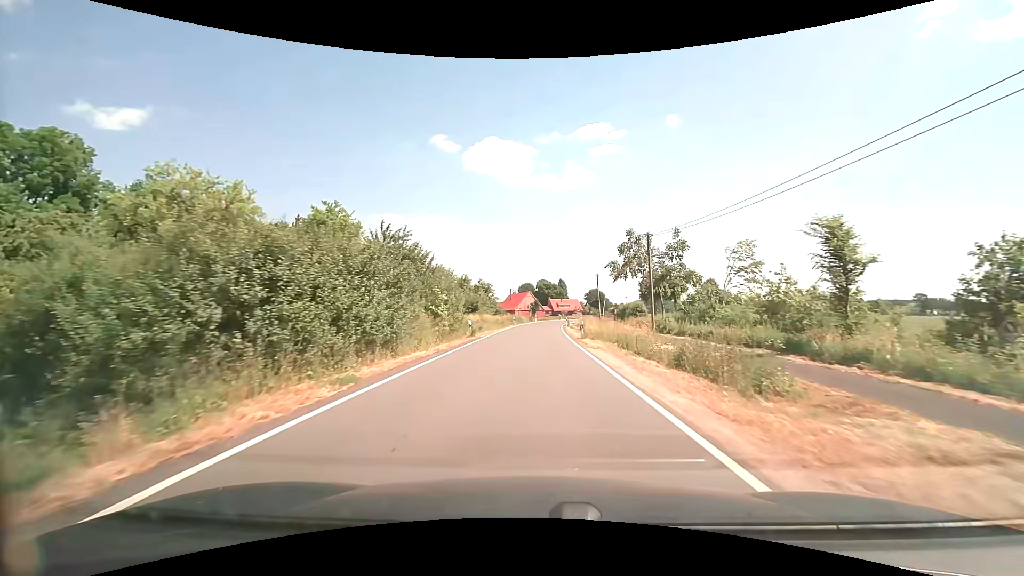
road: secondary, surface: asphalt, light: Day
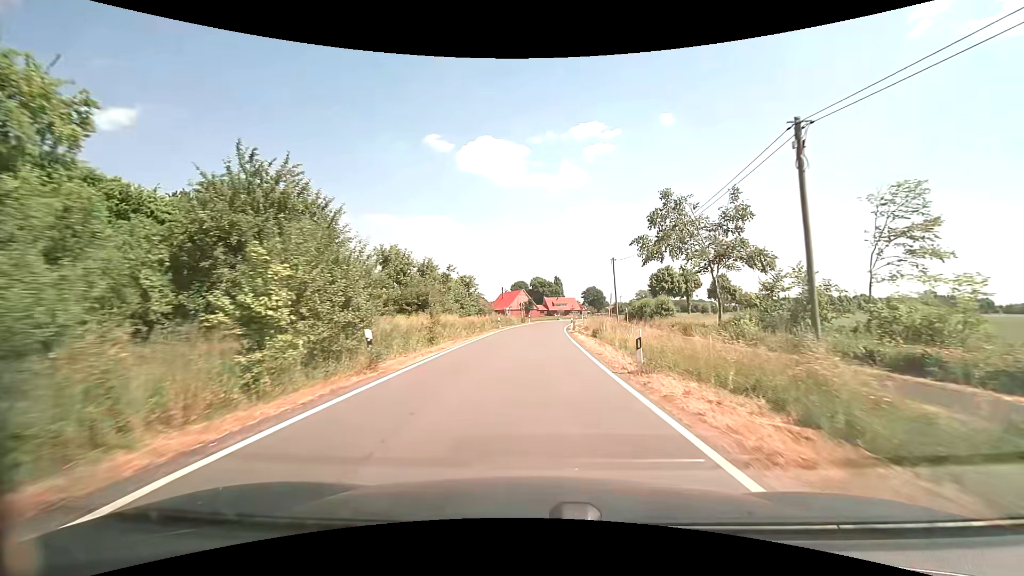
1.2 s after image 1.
(0.0, +16.8) m; 0°
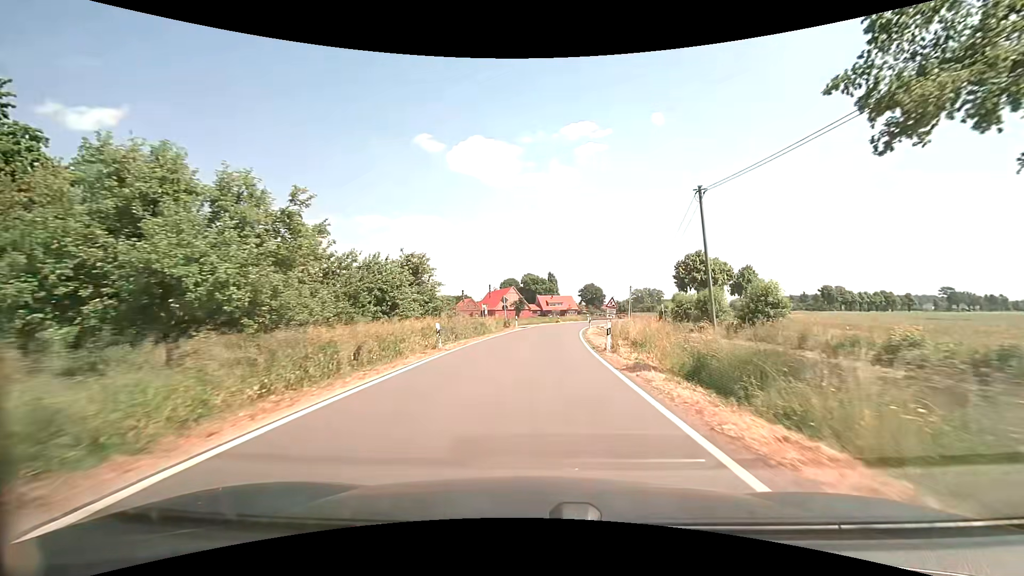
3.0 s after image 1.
(+0.2, +25.1) m; +1°
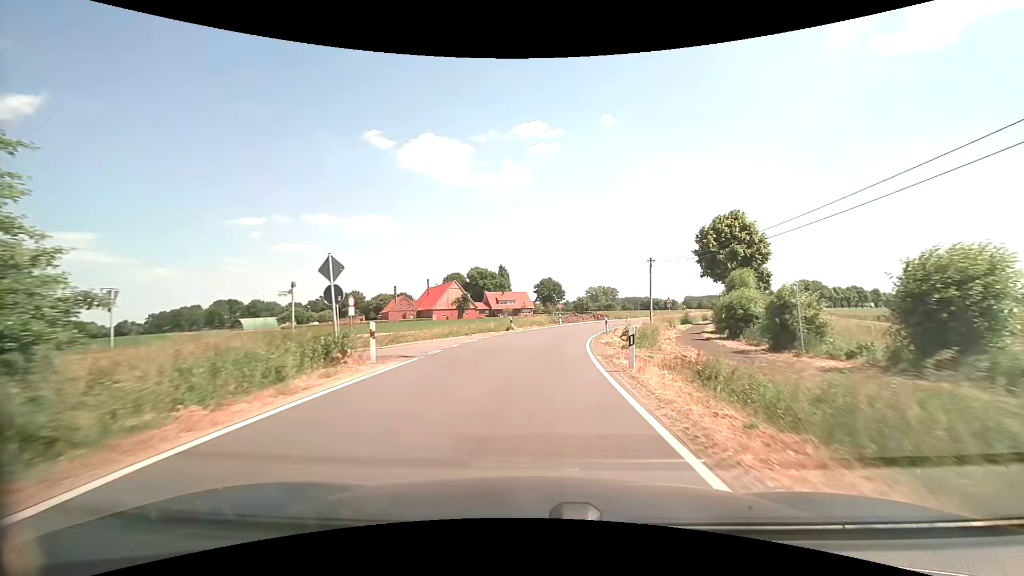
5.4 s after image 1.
(+1.3, +32.6) m; +5°
(0, +10) (+1, +20) (+2, +30) (+4, +40) (+7, +49) (+10, +59) (+14, +68) (+18, +77) (+22, +86) (+26, +95) m
